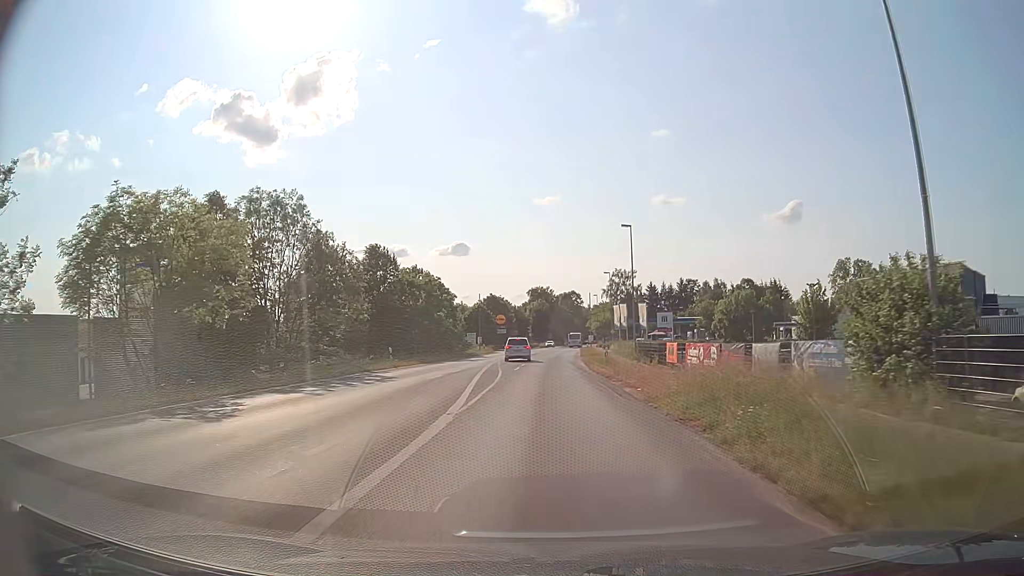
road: tertiary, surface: asphalt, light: Day
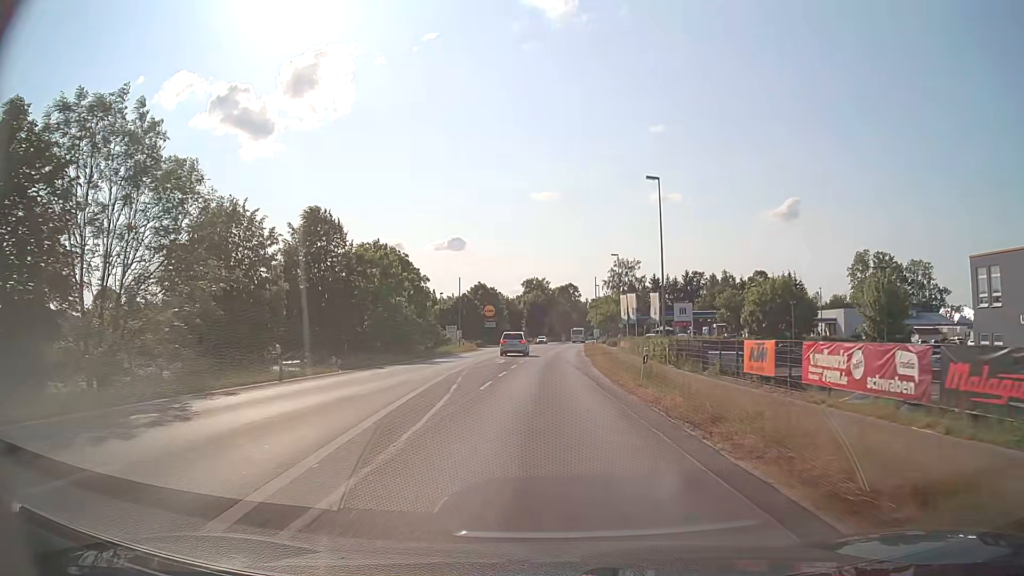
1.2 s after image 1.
(0.0, +15.3) m; 0°
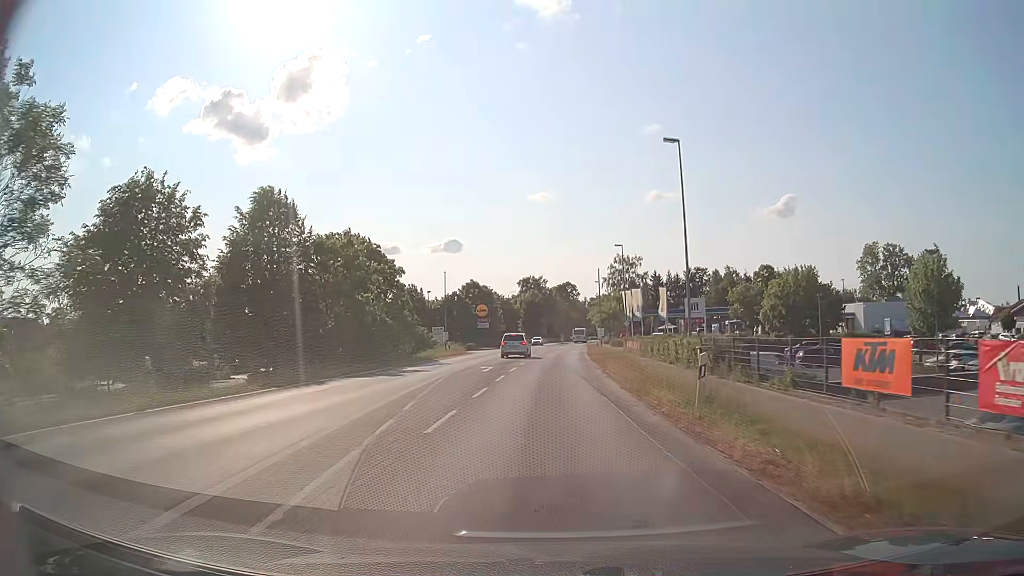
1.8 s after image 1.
(0.0, +7.7) m; 0°
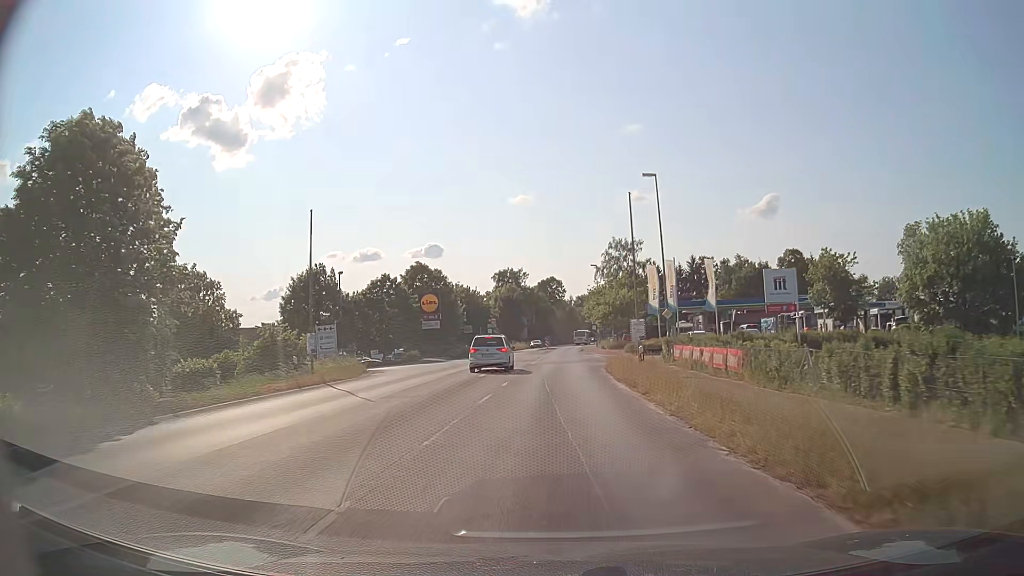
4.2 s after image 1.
(+0.1, +30.8) m; +1°
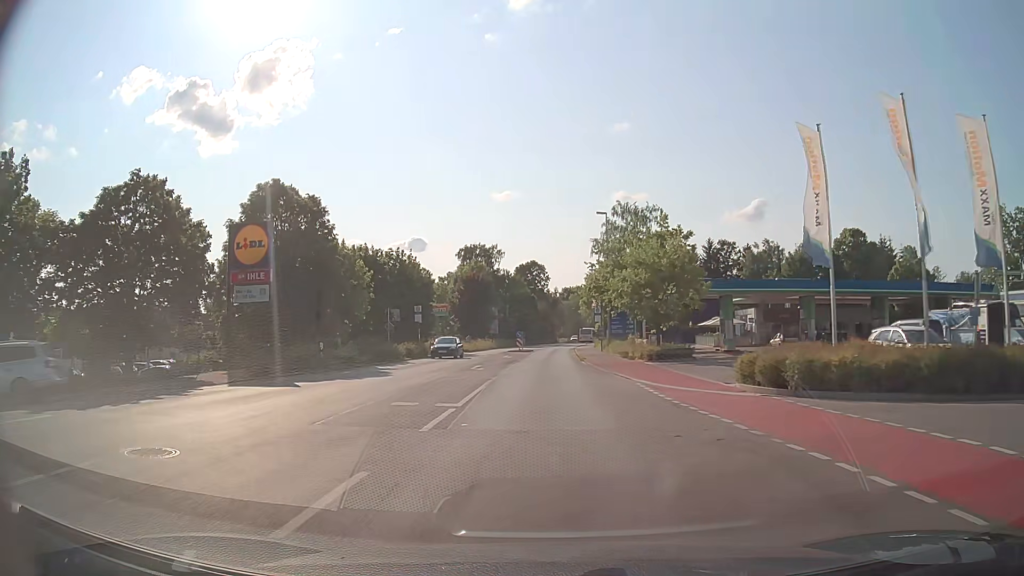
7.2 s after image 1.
(+0.7, +36.6) m; +2°
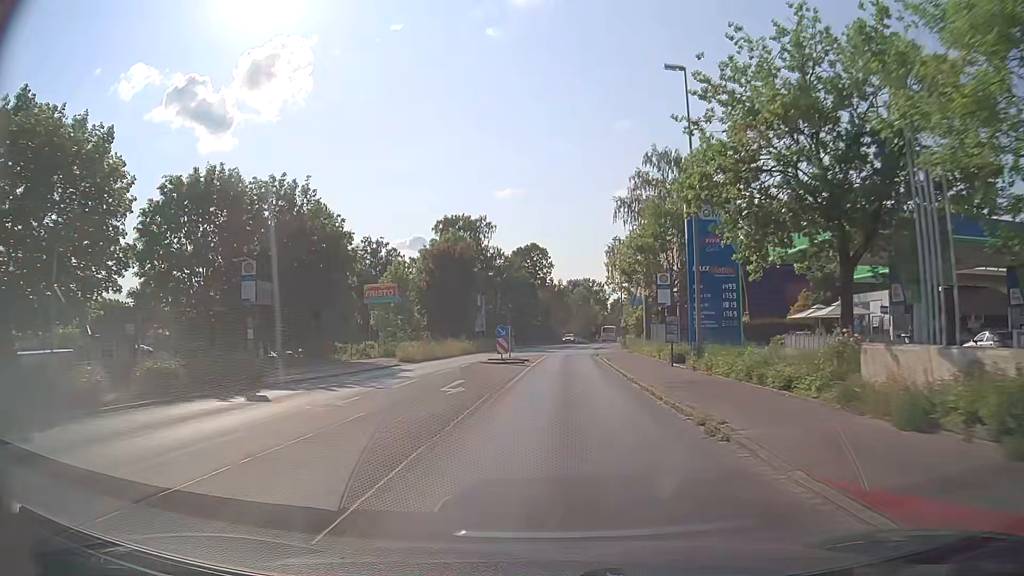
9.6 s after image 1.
(-0.3, +29.4) m; 0°
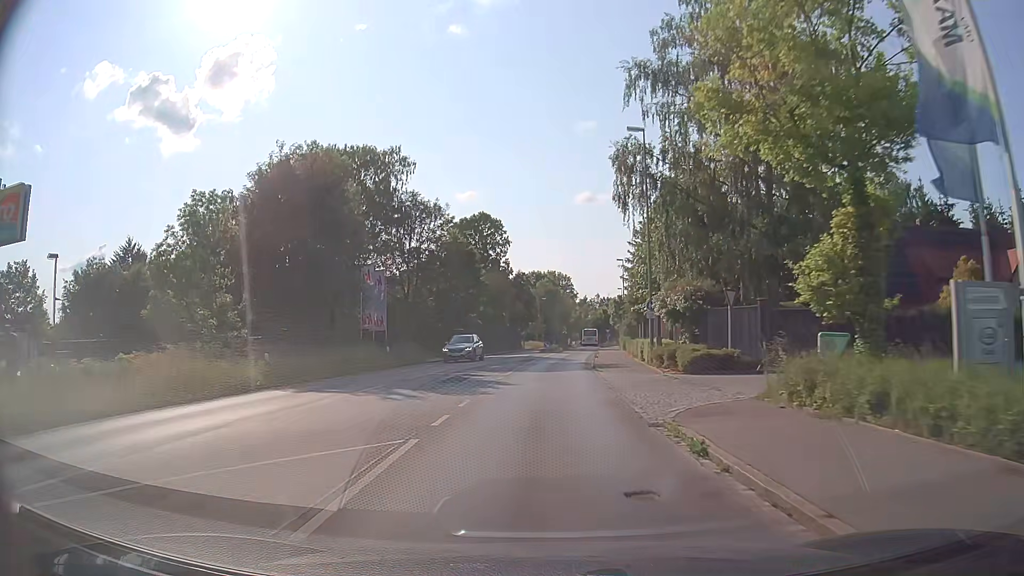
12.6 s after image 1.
(+1.1, +37.2) m; +3°
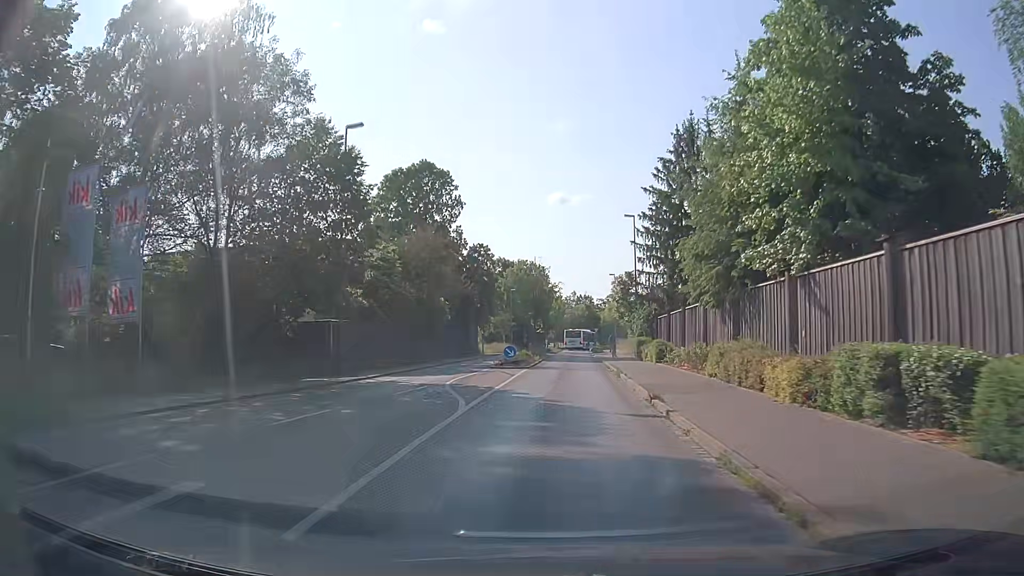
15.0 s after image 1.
(+0.6, +30.1) m; +3°
(0, +10) (0, +20) (+1, +30) (+1, +40) (+2, +50) (+2, +60) (+3, +70) (+3, +80) (+4, +90) (+5, +100) m
